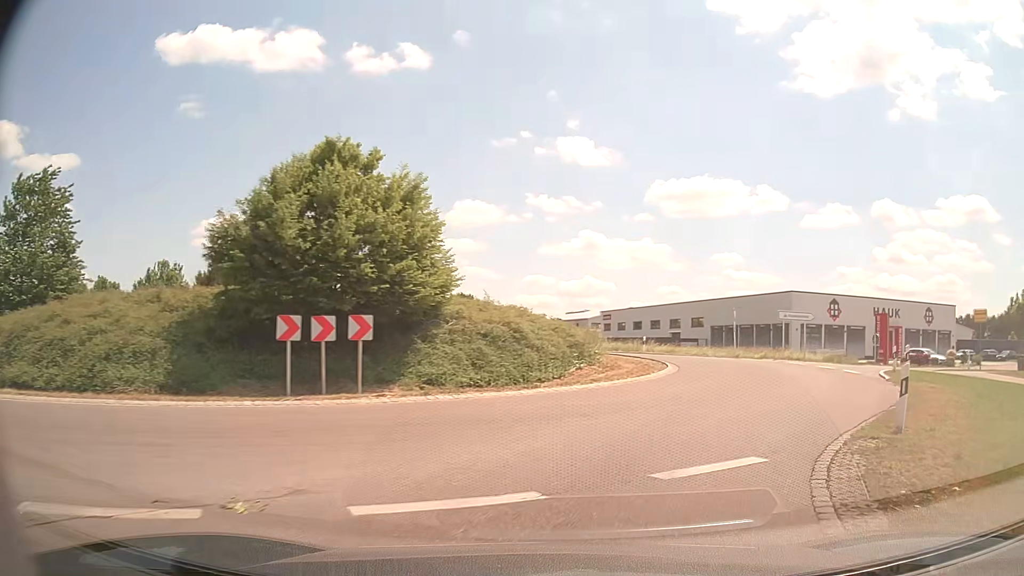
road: tertiary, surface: asphalt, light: Day
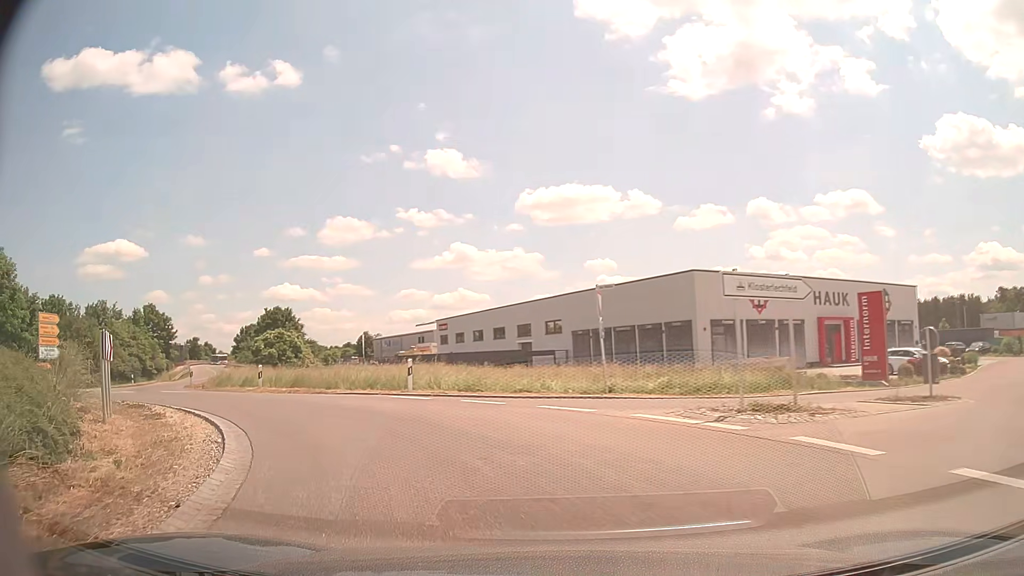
(+6.0, +21.5) m; +10°
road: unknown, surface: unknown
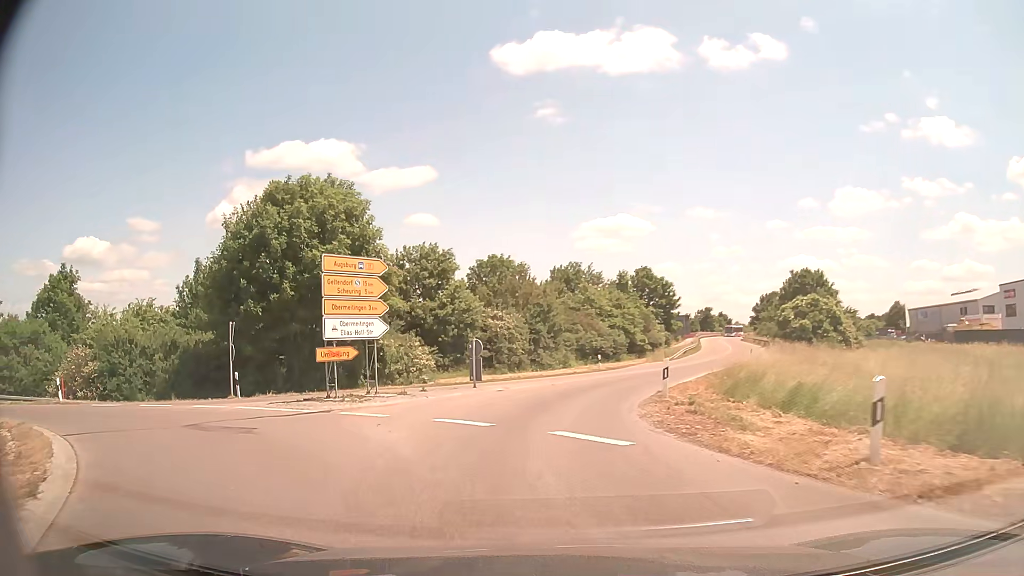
(-7.4, +16.7) m; -44°
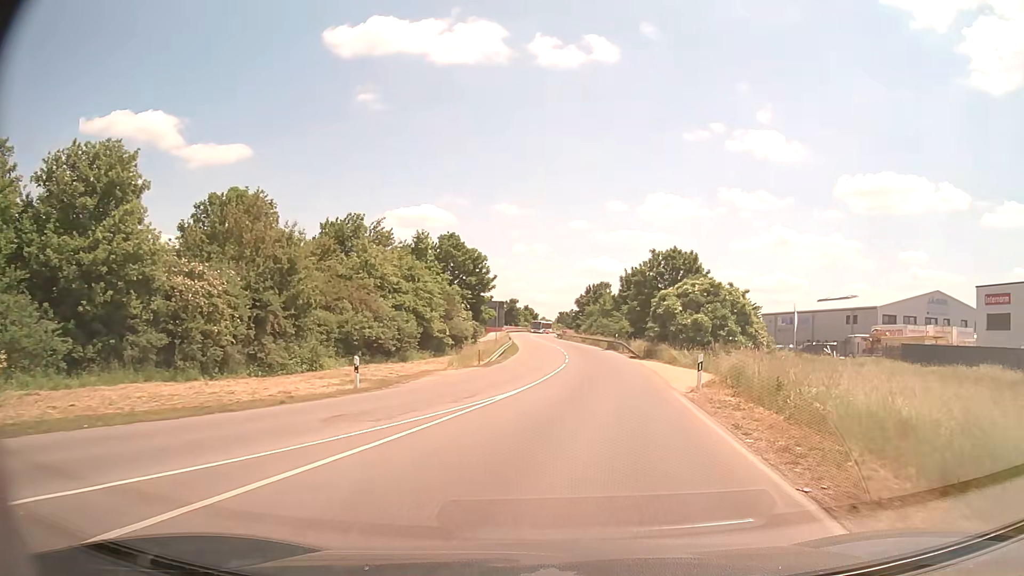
(+2.3, +23.0) m; +18°
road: secondary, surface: asphalt
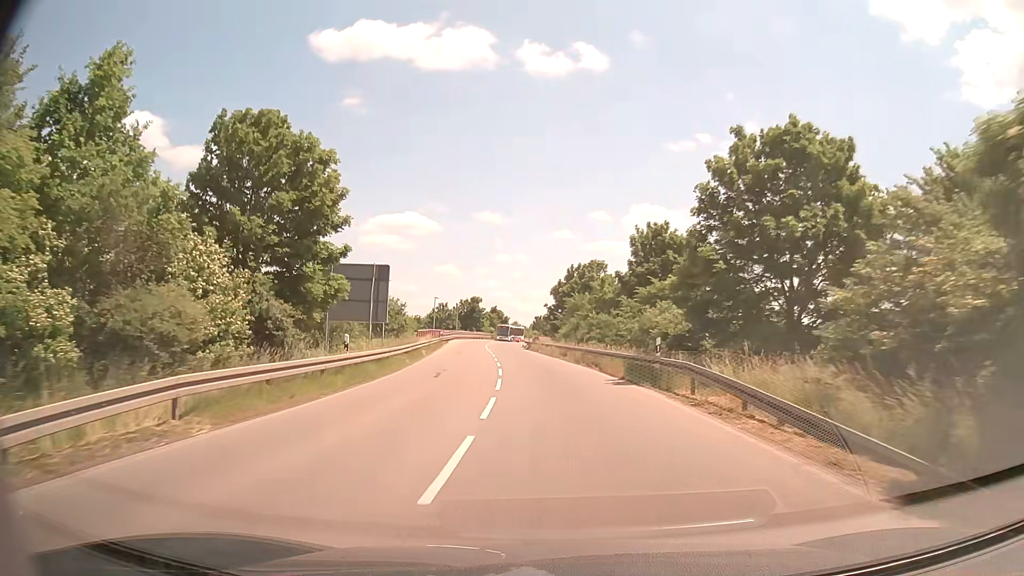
(+2.1, +39.3) m; +2°
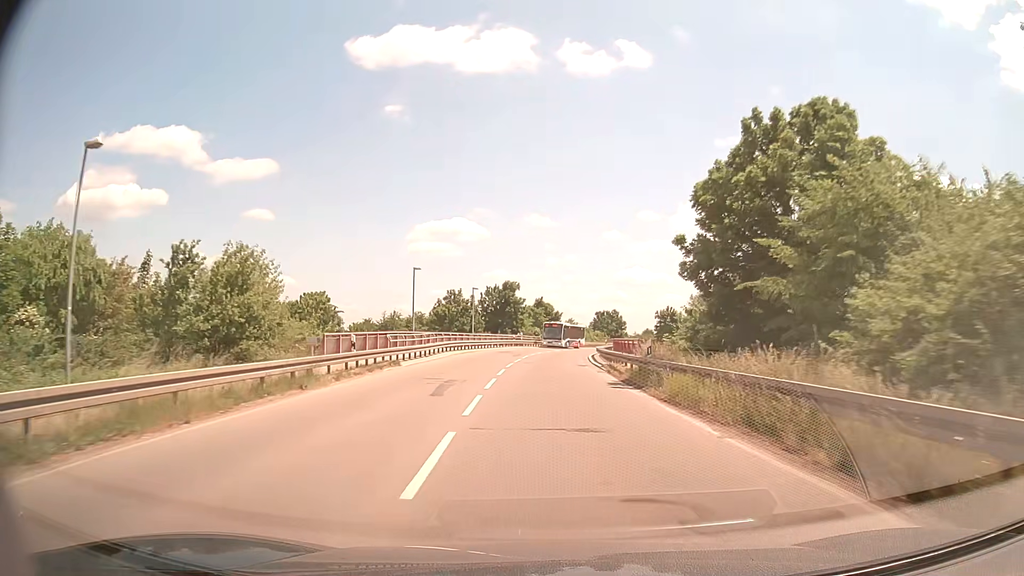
(-2.8, +47.9) m; -4°
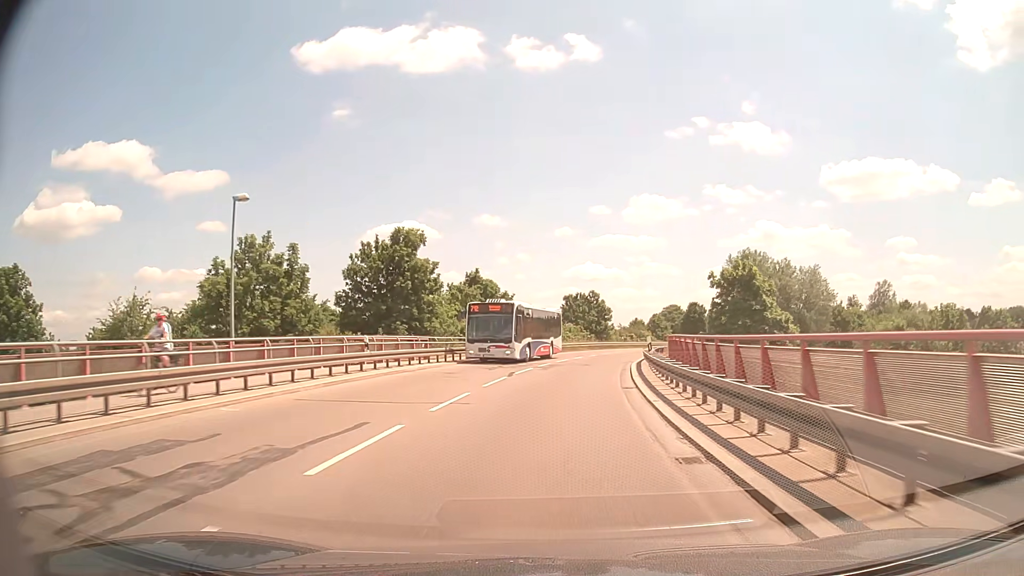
(+1.1, +46.5) m; +4°
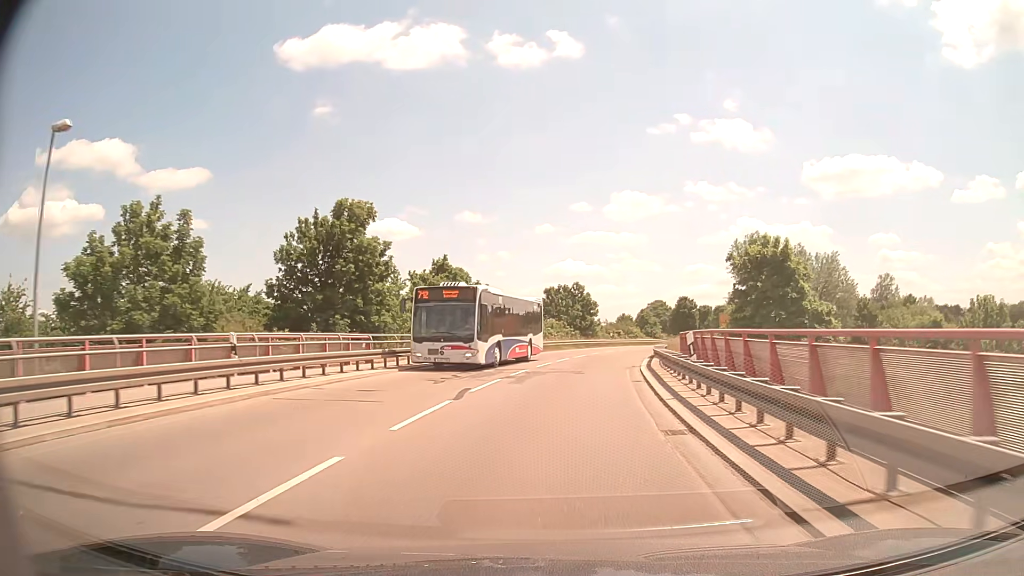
(+0.1, +8.9) m; +2°
(0, +10) (+1, +20) (+2, +30) (+4, +40) (+6, +50) (+8, +59) (+11, +69) (+15, +78) (+19, +87) (+24, +96) m
